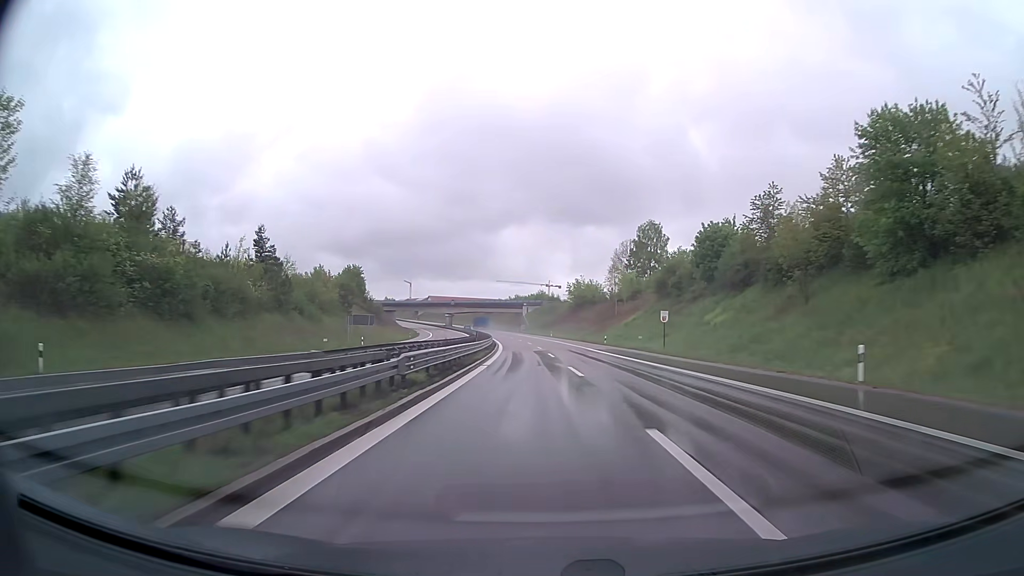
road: trunk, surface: asphalt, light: Day
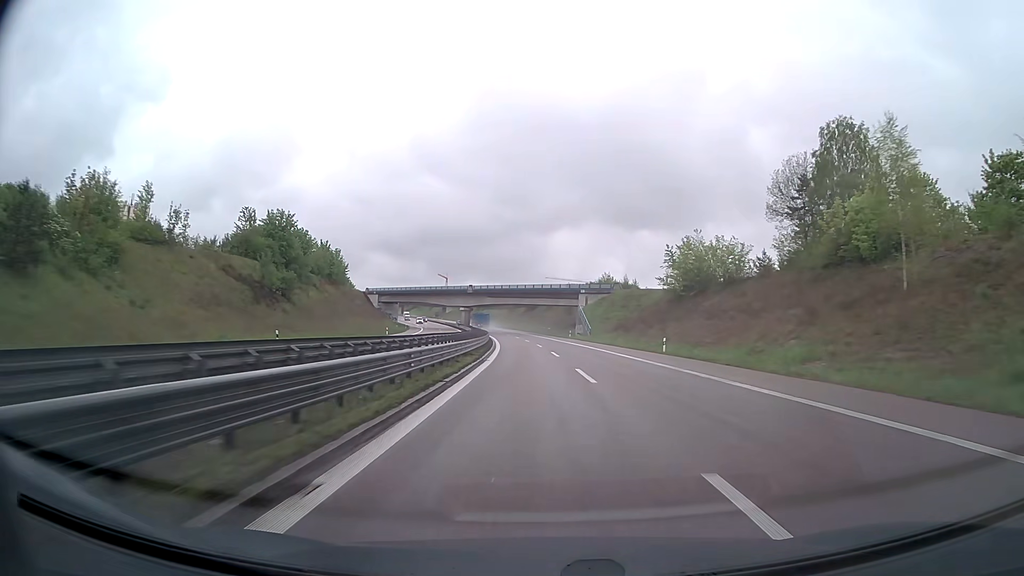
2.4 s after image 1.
(-3.1, +75.1) m; -4°
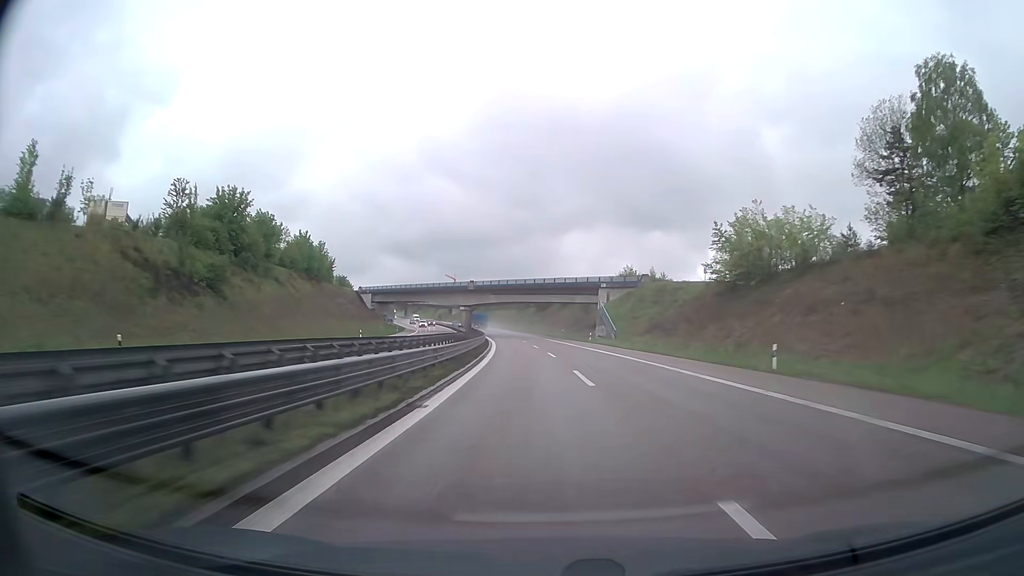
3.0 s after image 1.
(-0.1, +18.8) m; -1°
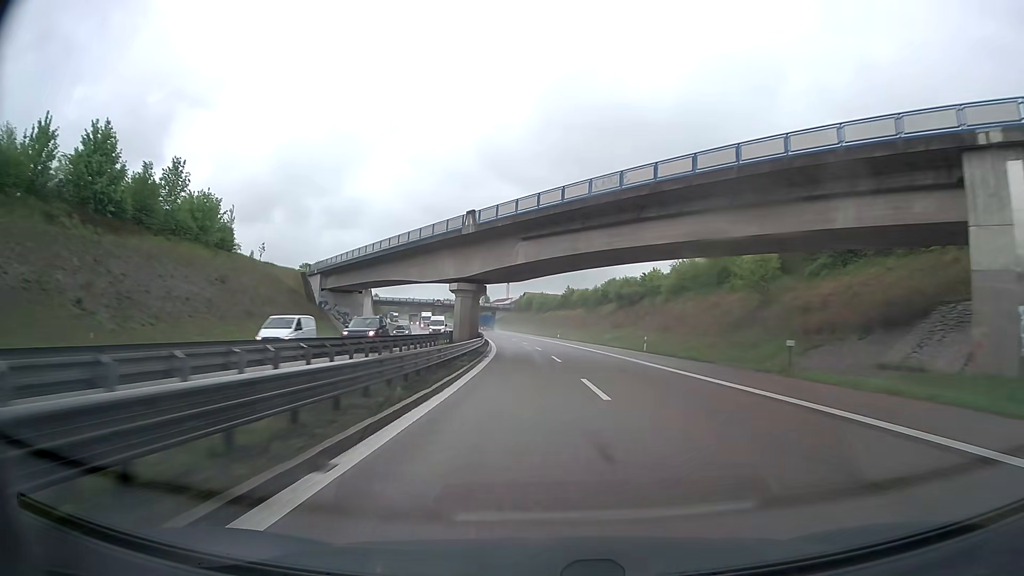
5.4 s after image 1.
(-3.8, +75.4) m; -5°
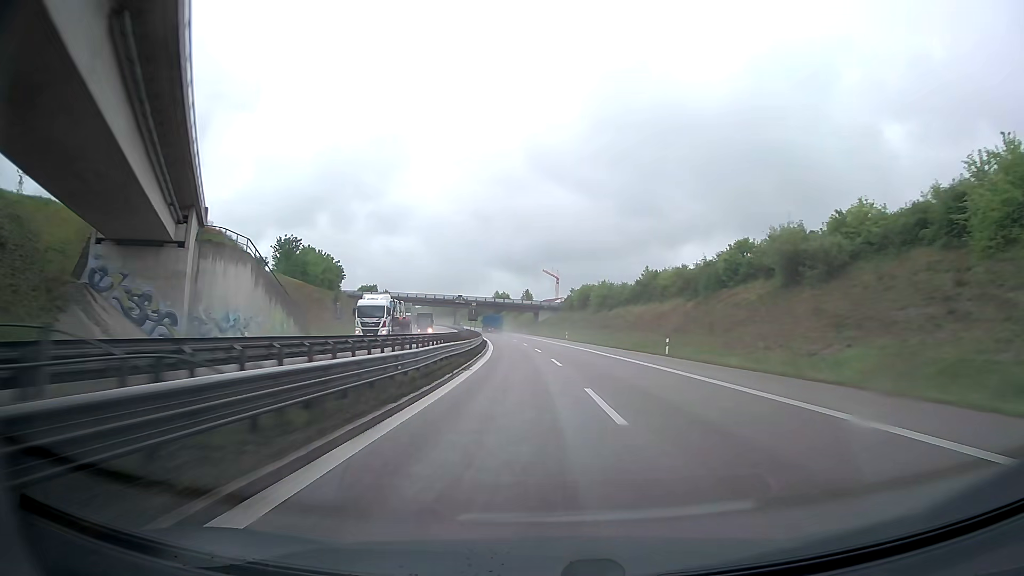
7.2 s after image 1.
(-2.2, +57.6) m; -4°
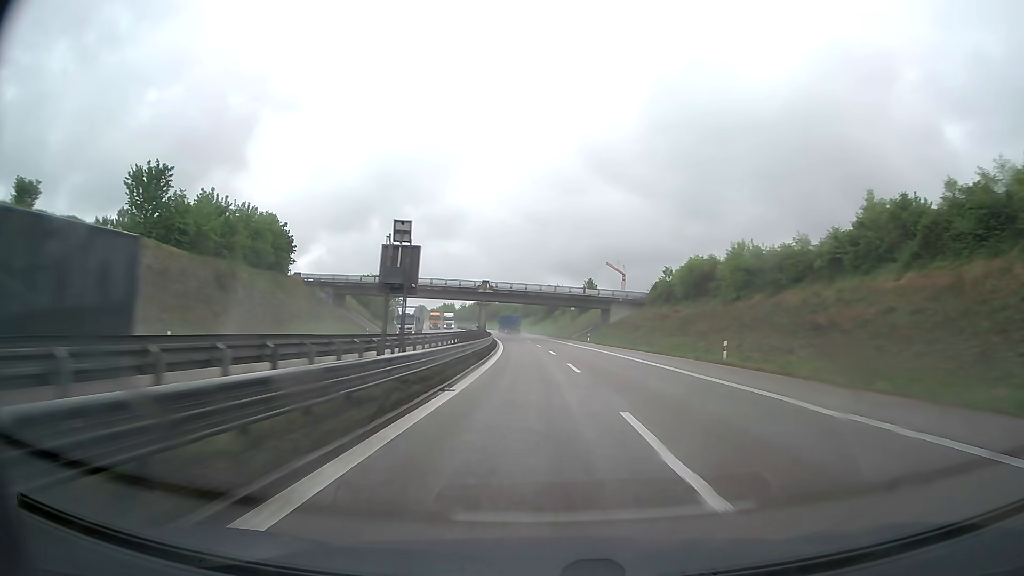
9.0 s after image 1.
(-2.6, +58.9) m; -5°
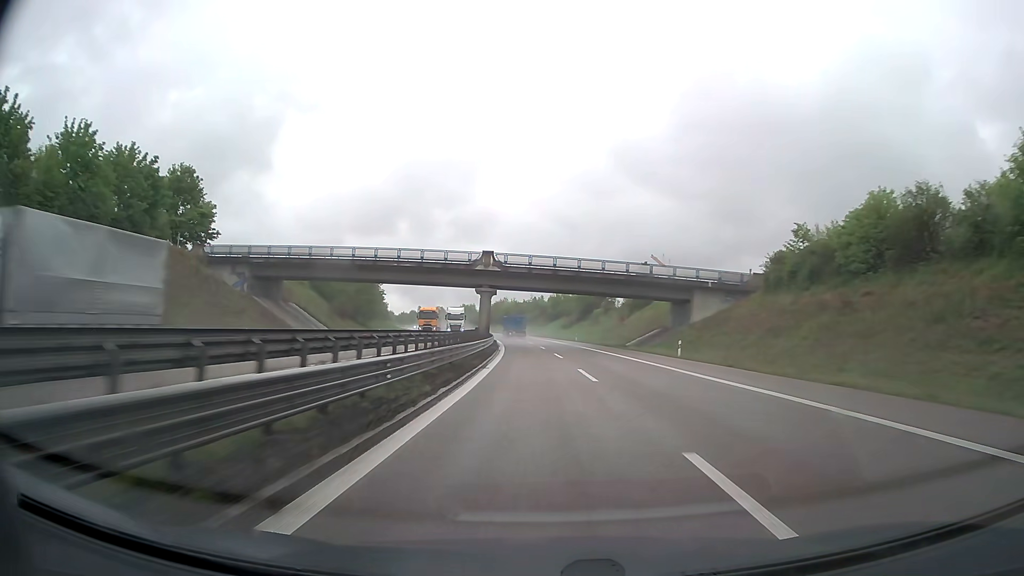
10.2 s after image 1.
(-0.9, +40.1) m; -3°
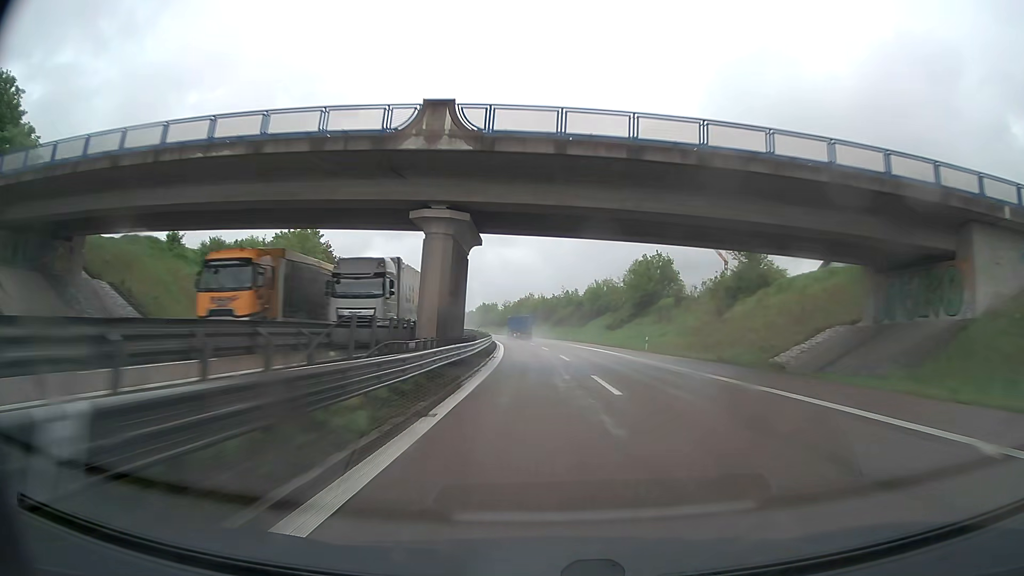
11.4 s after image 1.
(-0.9, +40.6) m; -3°
(0, +10) (0, +20) (0, +30) (-1, +40) (-1, +50) (-2, +60) (-3, +70) (-4, +80) (-5, +90) (-6, +100) m
